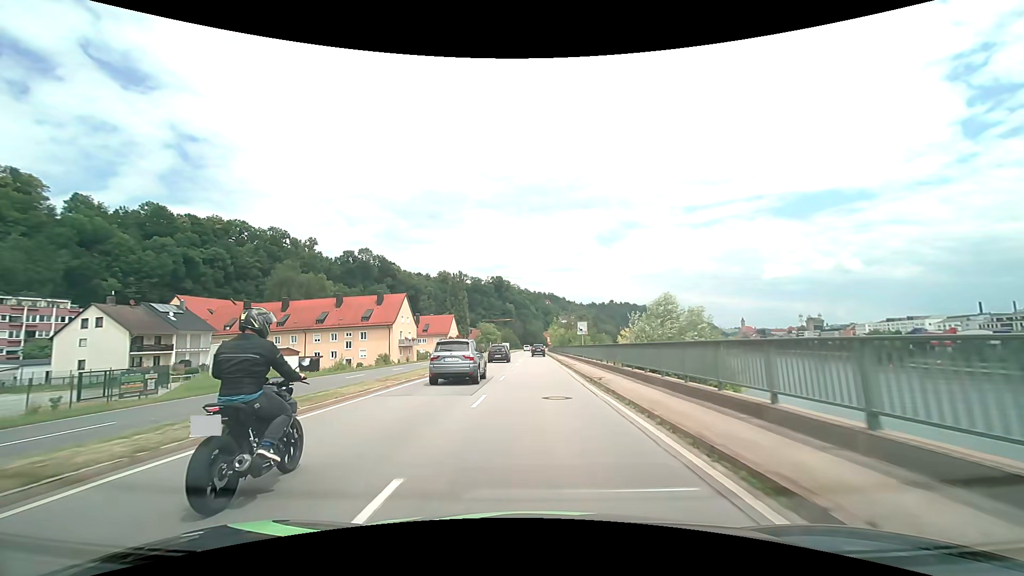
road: primary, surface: asphalt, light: Day
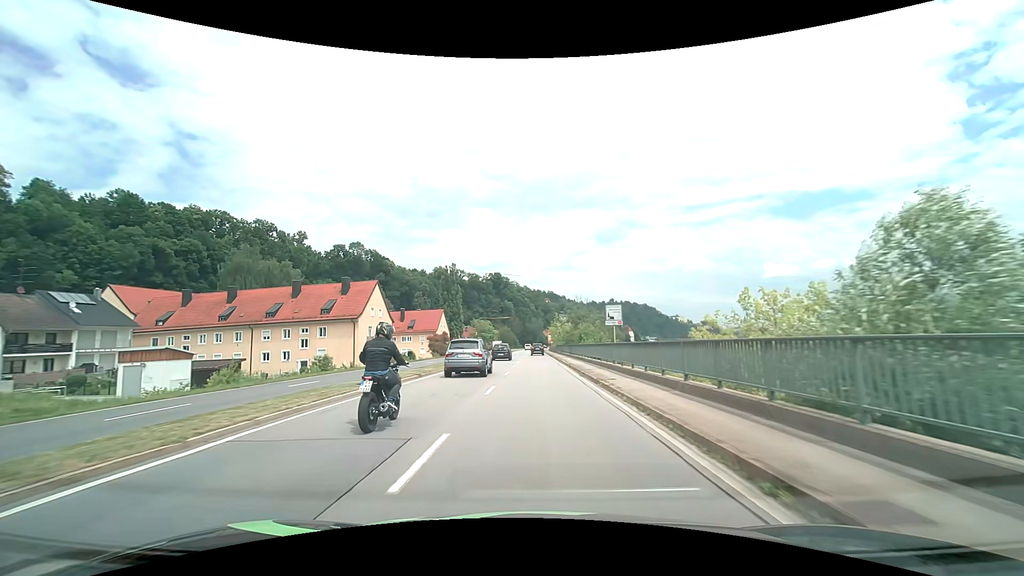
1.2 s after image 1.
(0.0, +15.6) m; 0°
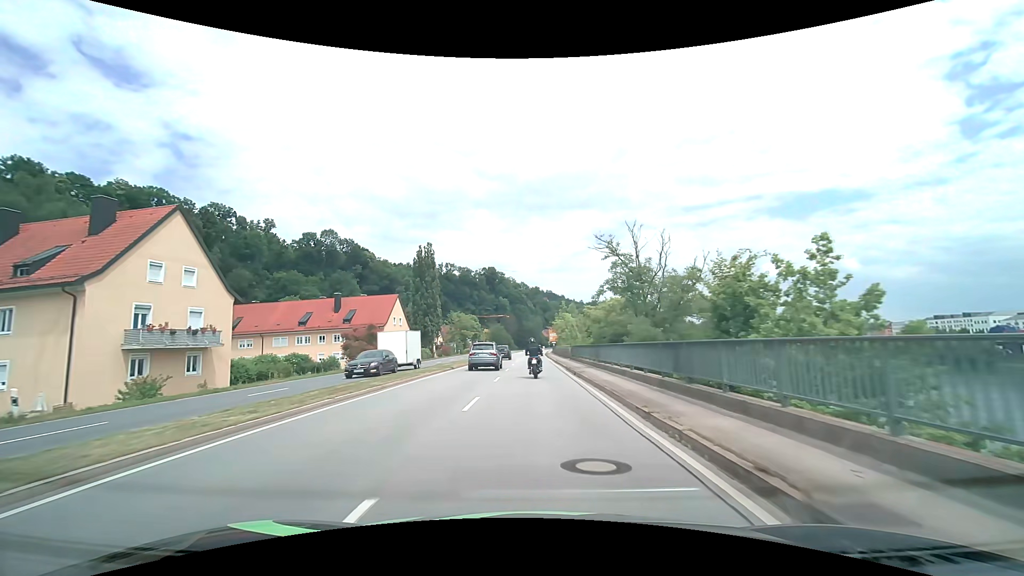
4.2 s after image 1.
(+0.2, +39.2) m; 0°
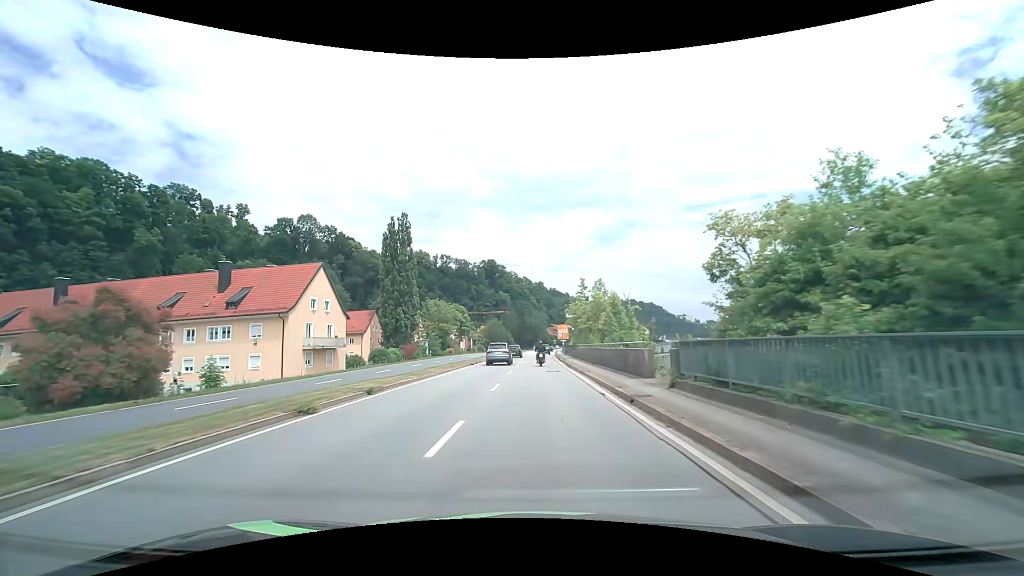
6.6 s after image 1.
(-0.2, +31.5) m; -1°
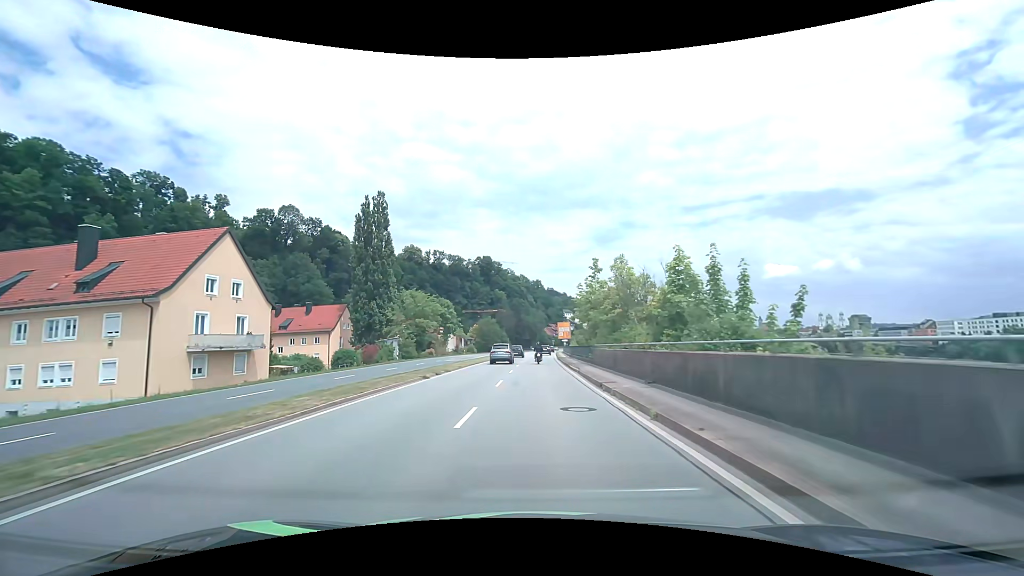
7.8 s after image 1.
(+0.2, +15.7) m; +1°
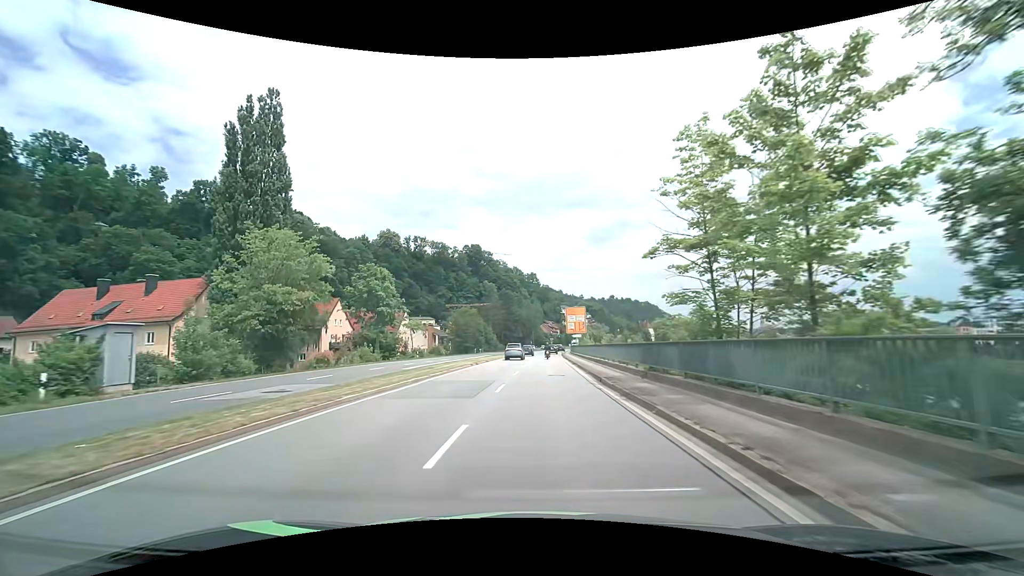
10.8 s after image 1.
(+0.4, +38.8) m; +1°
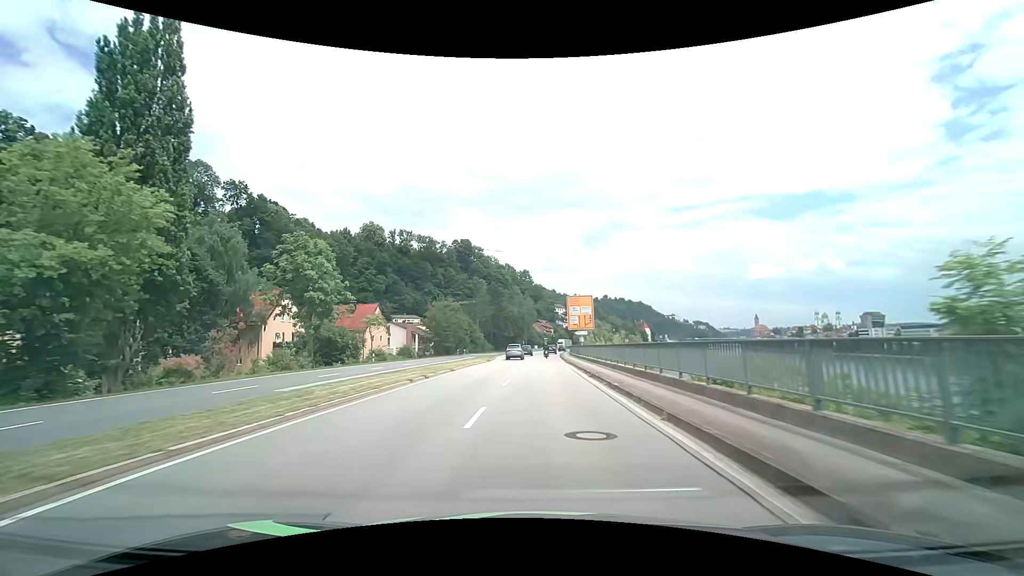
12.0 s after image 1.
(+0.1, +15.4) m; +1°
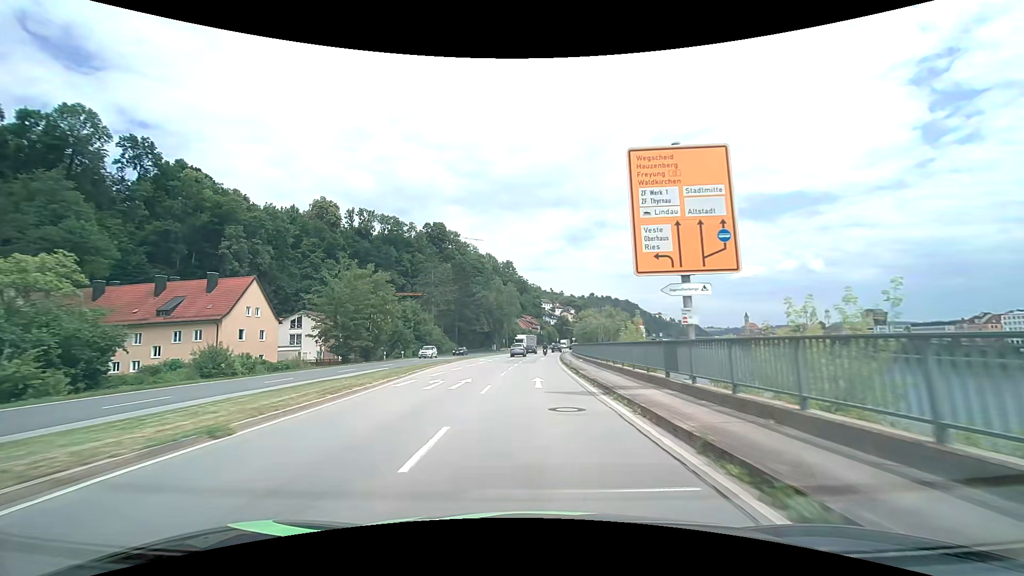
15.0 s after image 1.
(+0.7, +38.8) m; +2°
(0, +10) (0, +20) (0, +30) (0, +40) (0, +50) (+1, +60) (+2, +70) (+2, +80) (+3, +90) (+4, +100) m
